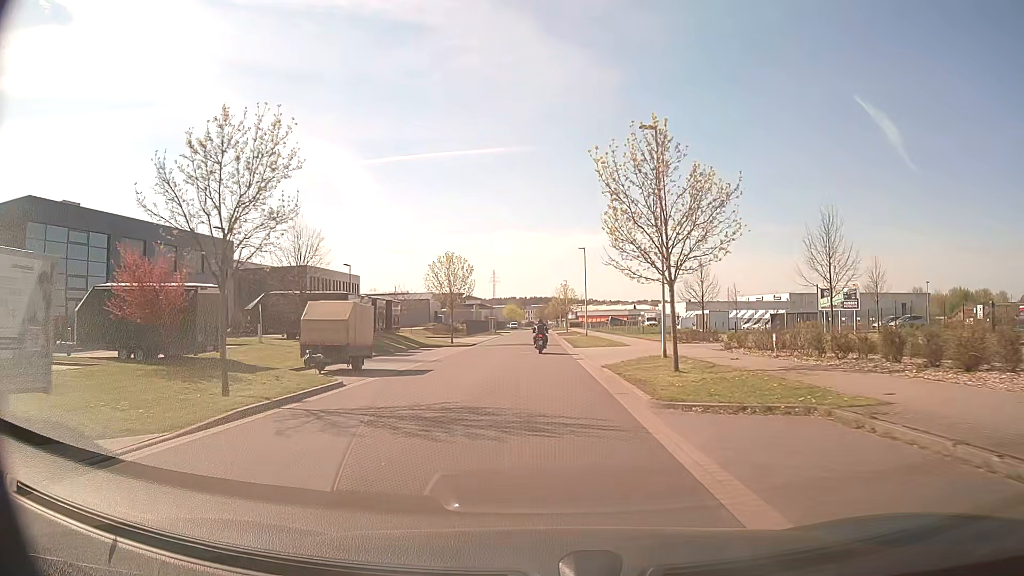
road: residential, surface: asphalt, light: Day
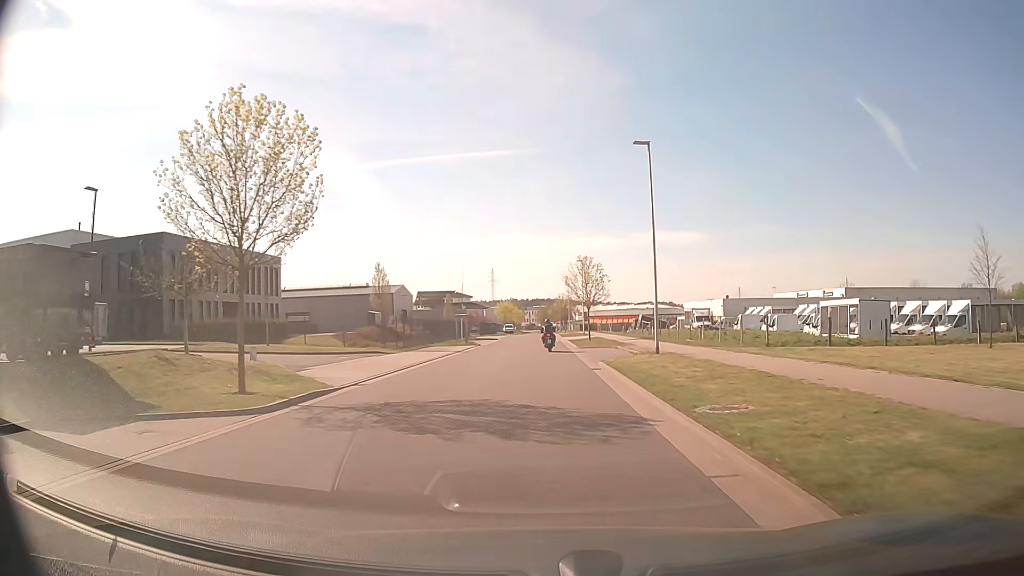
(0.0, +36.0) m; 0°
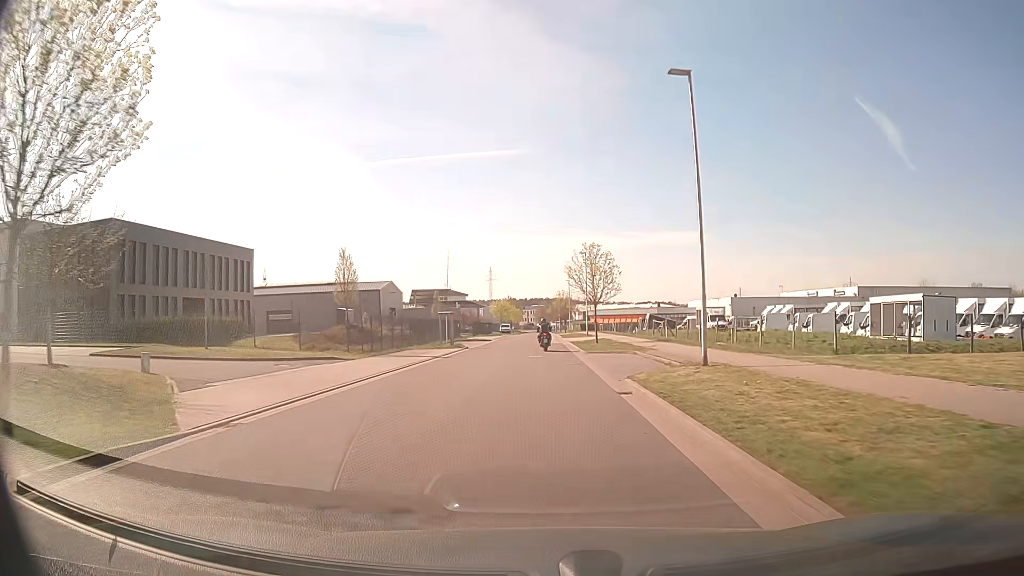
(0.0, +7.5) m; 0°
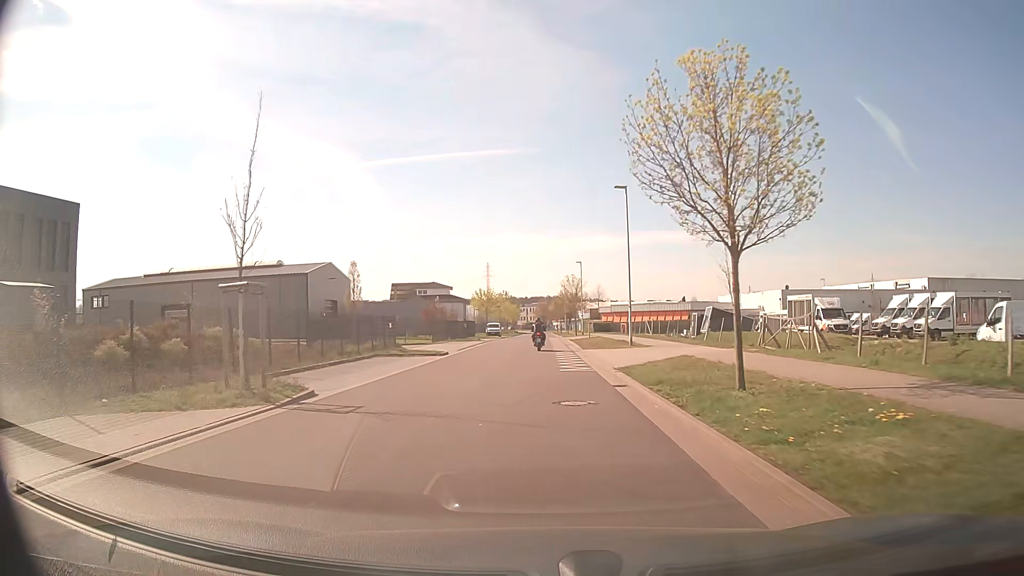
(+0.1, +30.2) m; 0°
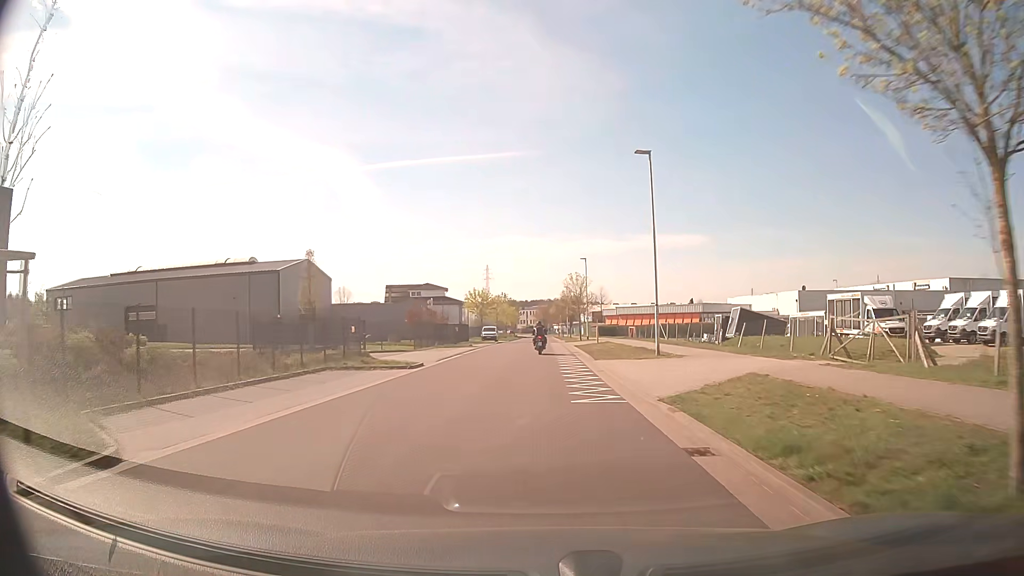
(0.0, +7.4) m; 0°
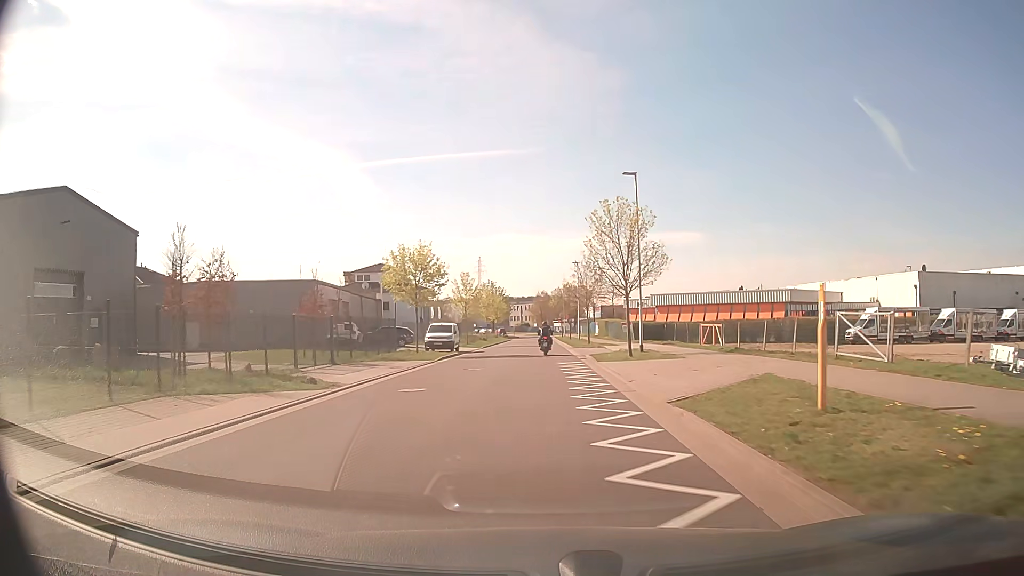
(+0.1, +36.6) m; 0°
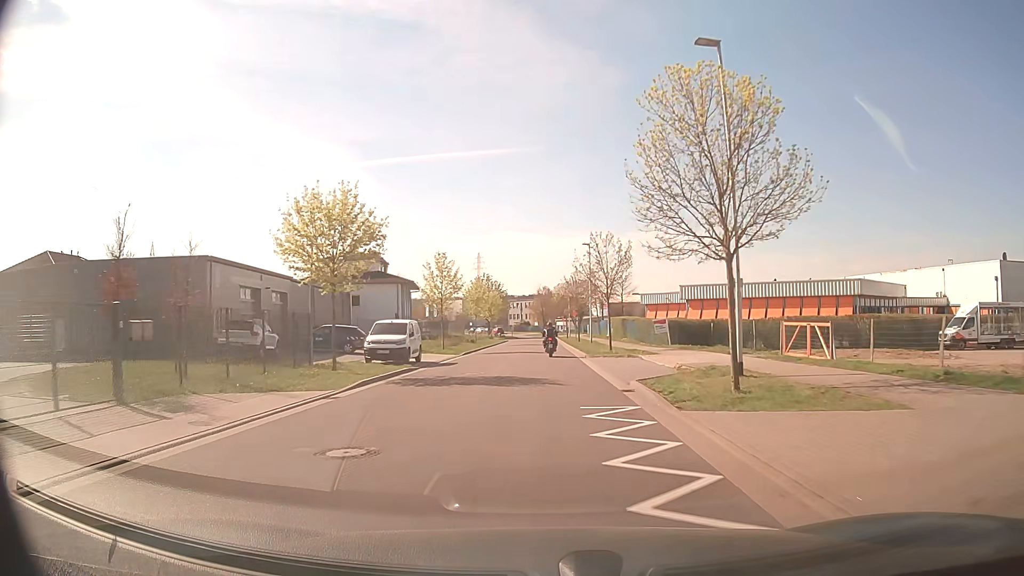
(0.0, +14.6) m; 0°
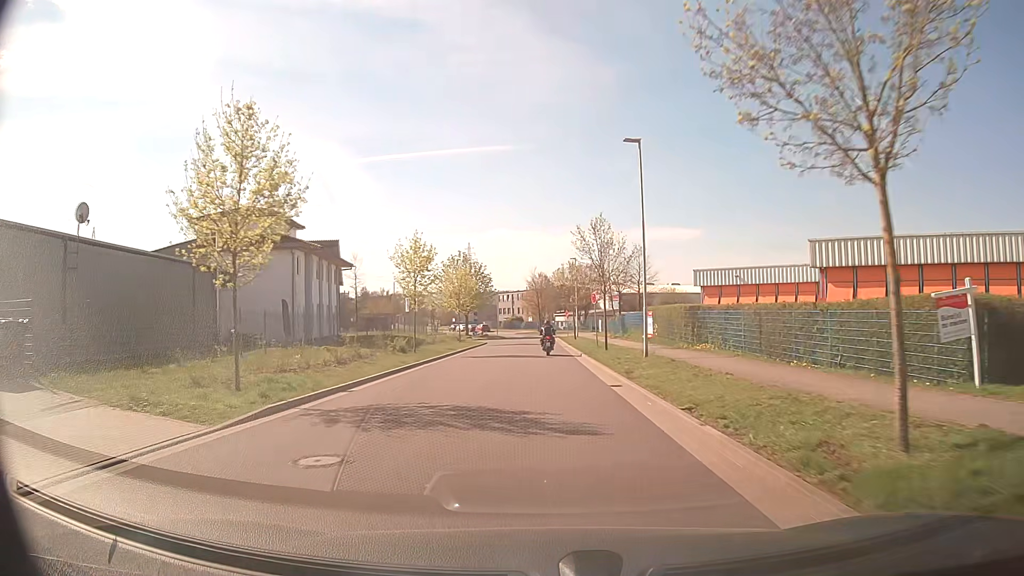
(+0.1, +29.3) m; +1°
(0, +10) (0, +20) (0, +30) (0, +40) (0, +50) (0, +60) (0, +70) (-1, +80) (-2, +90) (-5, +100) m
